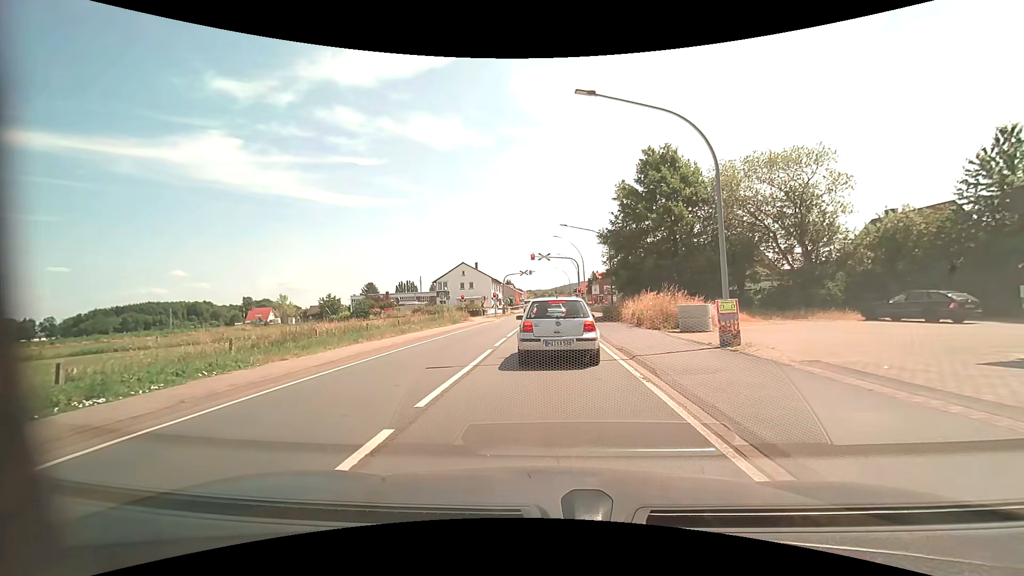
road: primary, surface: asphalt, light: Day
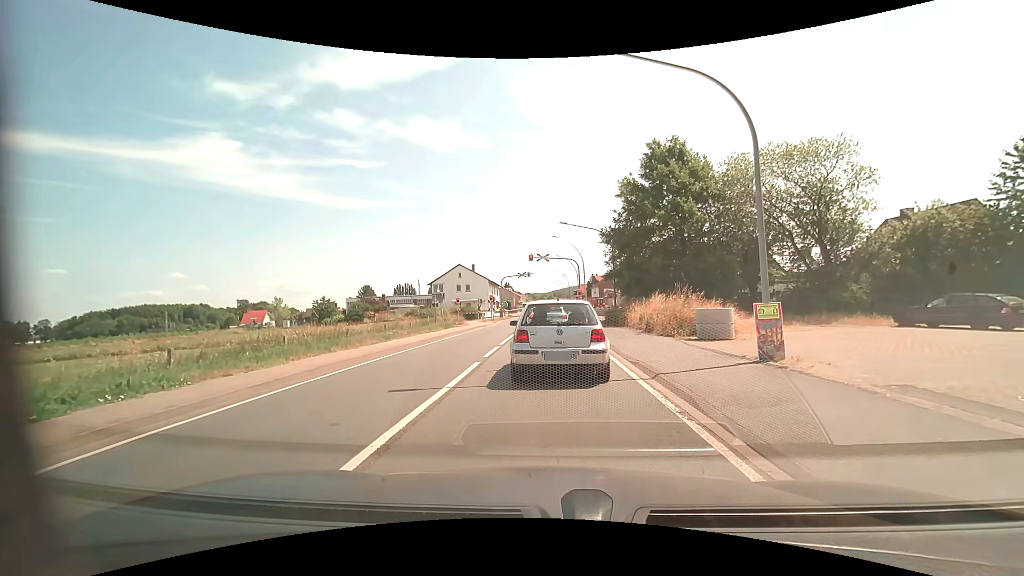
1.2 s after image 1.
(0.0, +2.3) m; 0°
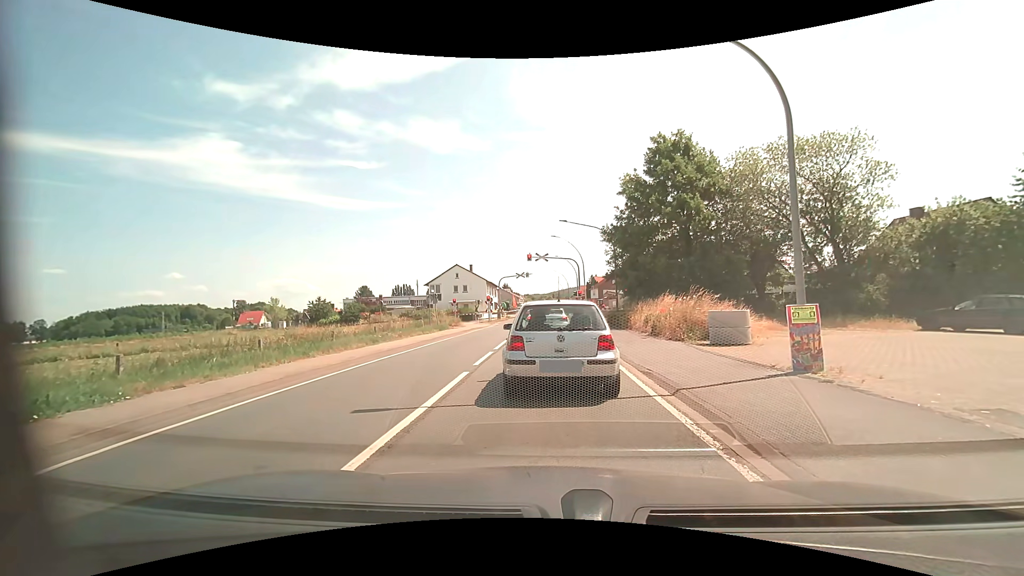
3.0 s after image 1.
(0.0, +1.5) m; 0°
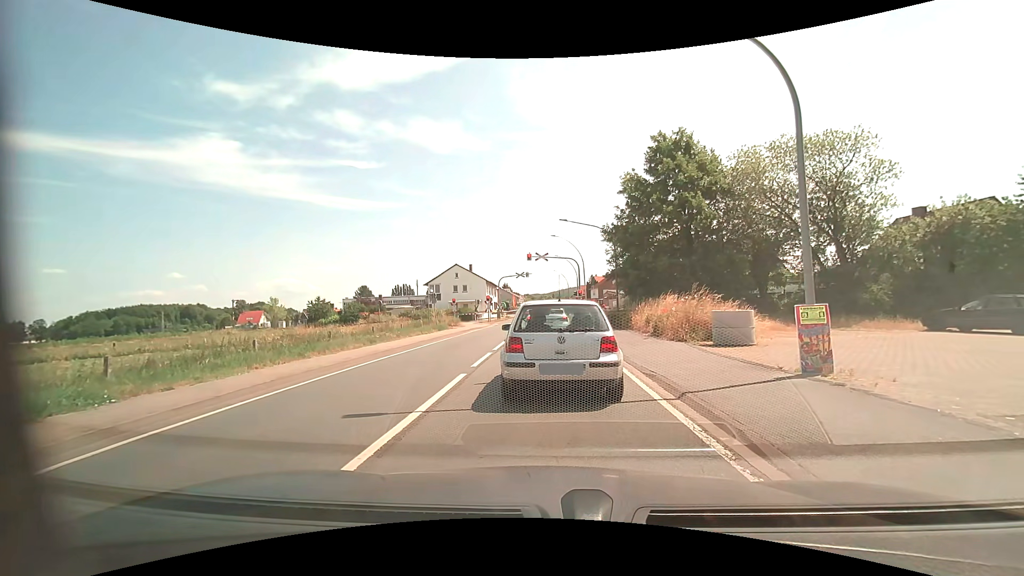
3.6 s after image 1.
(0.0, +0.3) m; 0°
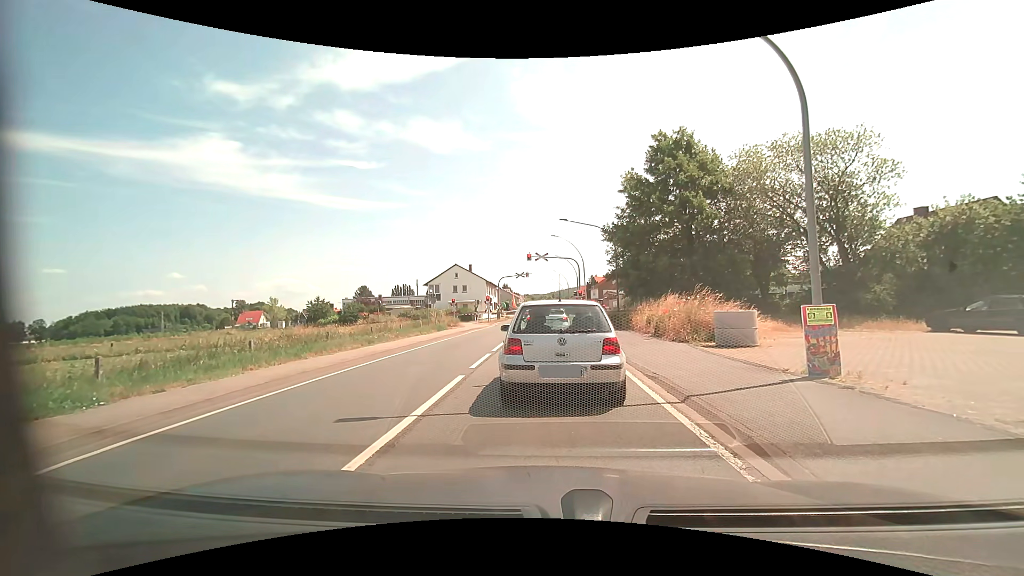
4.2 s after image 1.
(0.0, +0.2) m; 0°
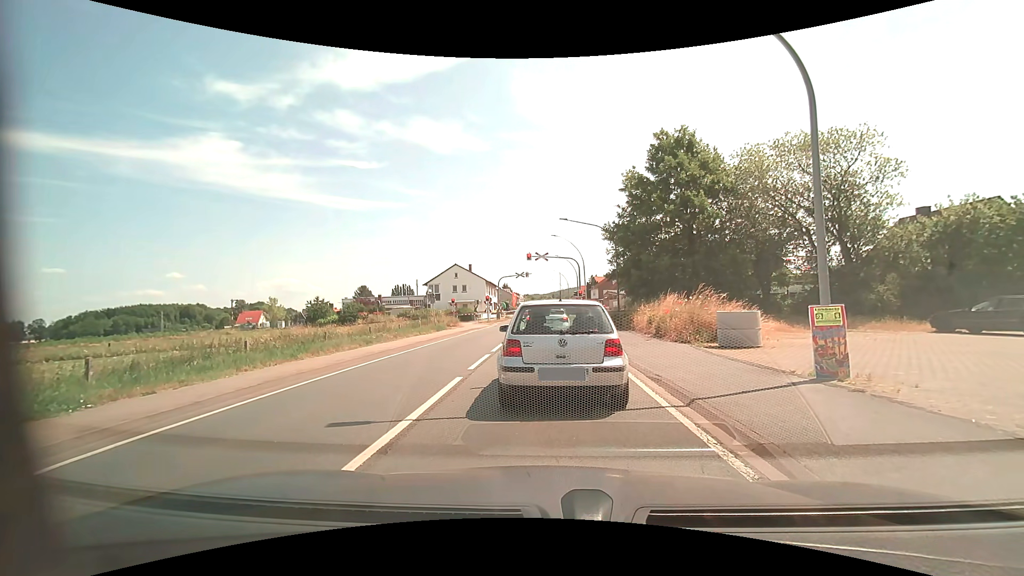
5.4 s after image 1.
(0.0, +0.3) m; 0°
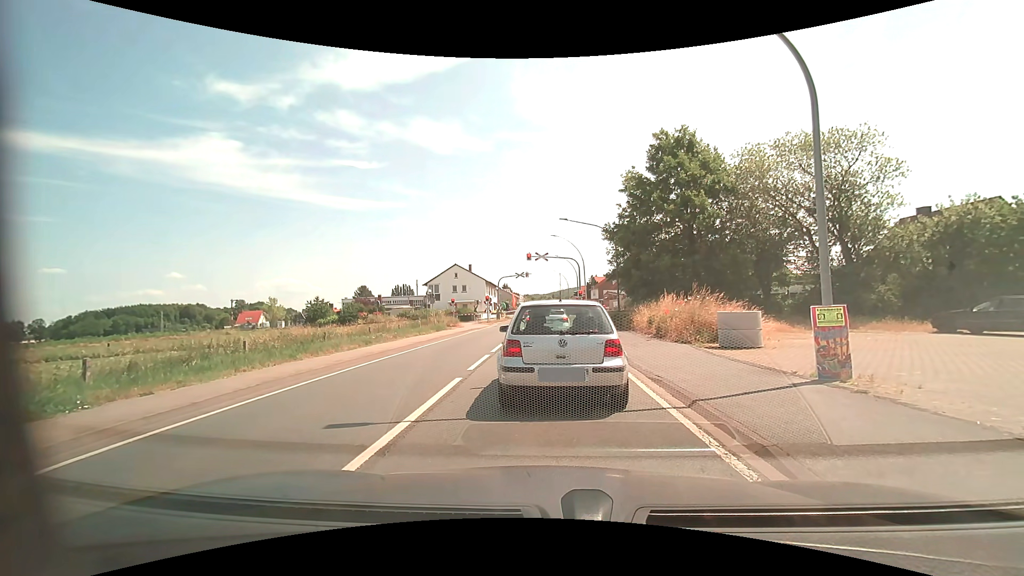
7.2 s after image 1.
(0.0, +0.1) m; 0°
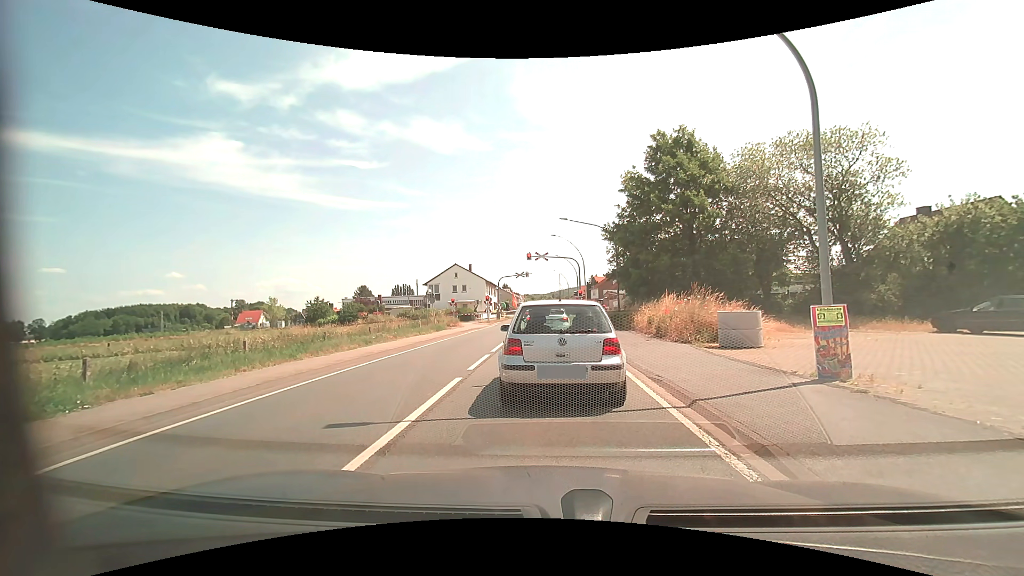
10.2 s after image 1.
(0.0, +0.1) m; 0°
